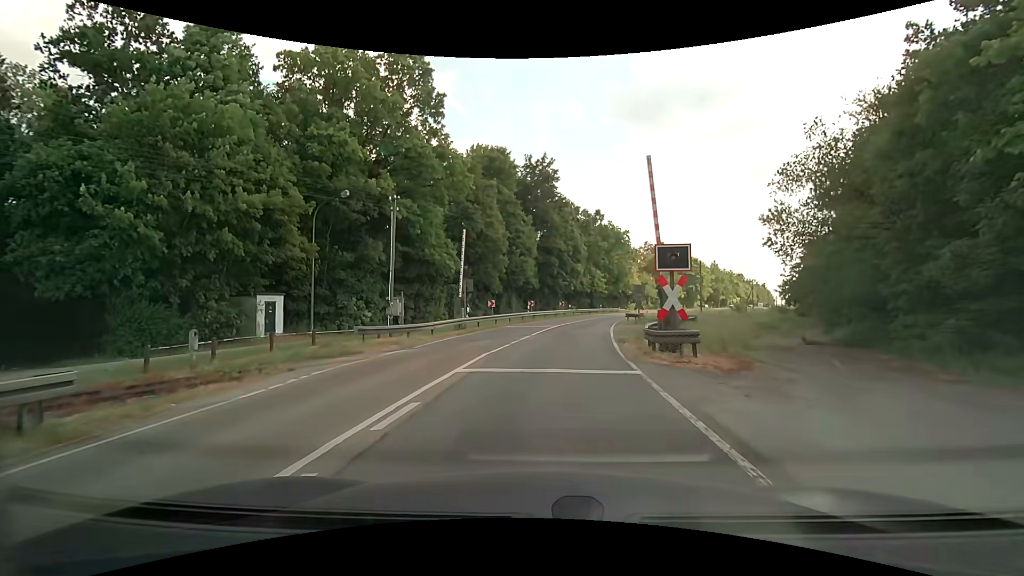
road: secondary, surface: asphalt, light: Day
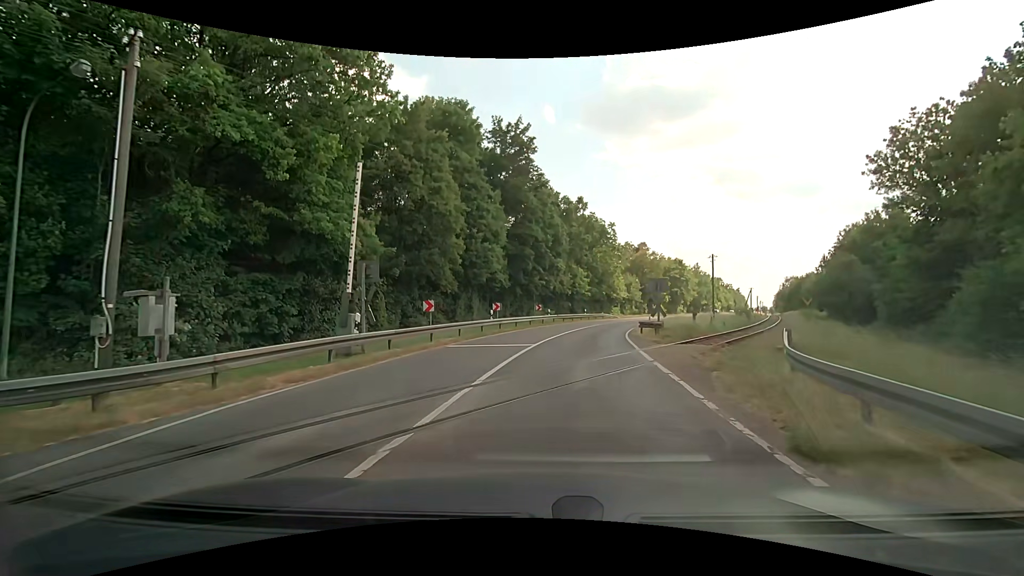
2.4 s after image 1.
(+0.2, +14.4) m; +2°
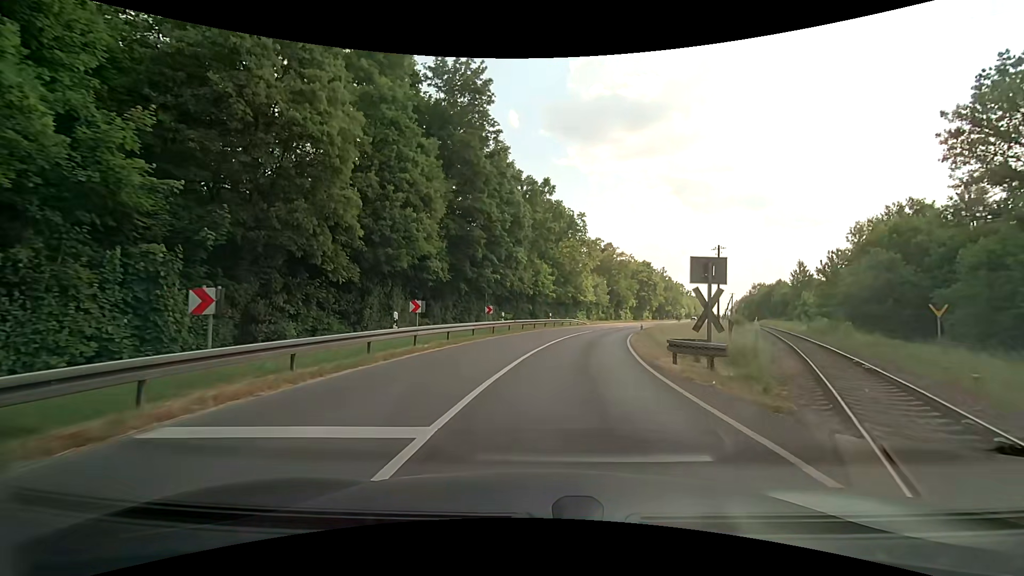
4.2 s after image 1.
(+0.6, +13.7) m; +5°
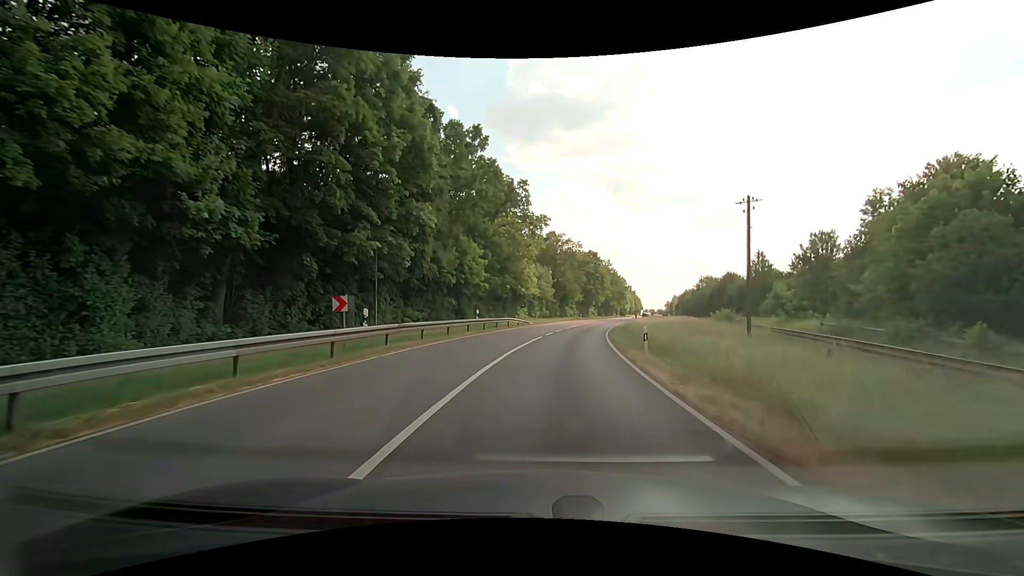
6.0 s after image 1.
(+1.0, +17.0) m; +7°
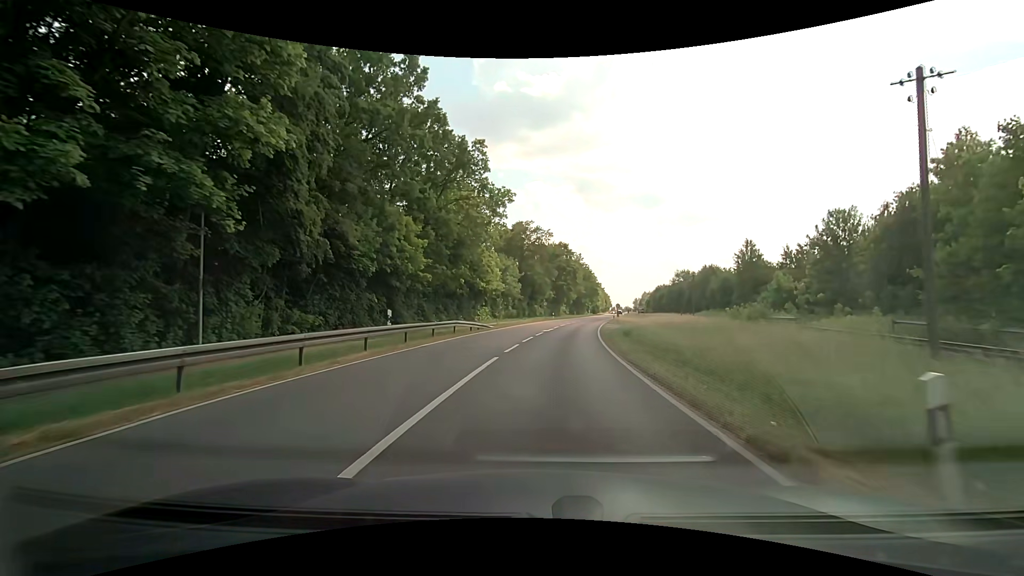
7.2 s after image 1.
(+0.4, +13.1) m; +4°
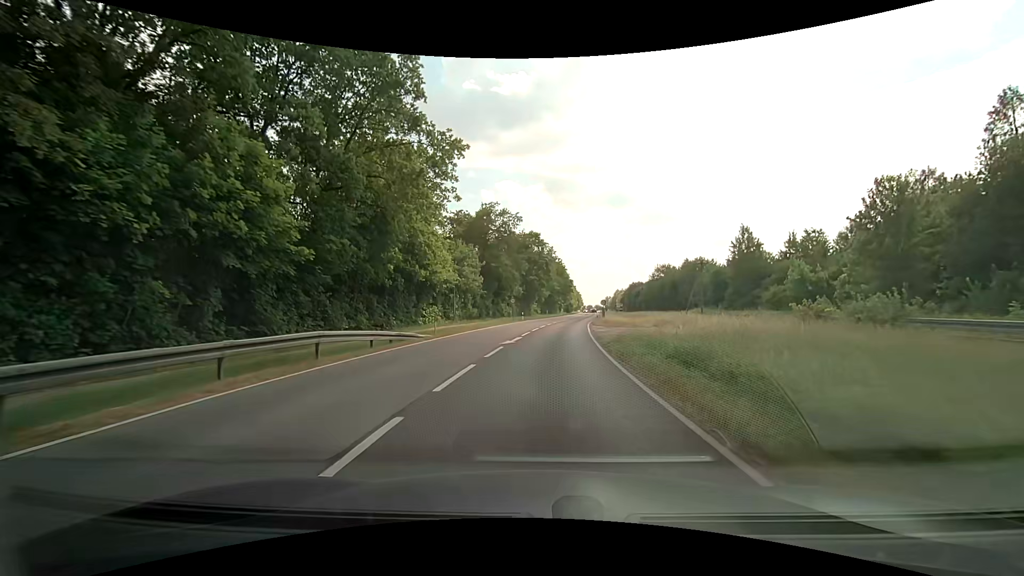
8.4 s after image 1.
(+0.4, +14.5) m; +3°
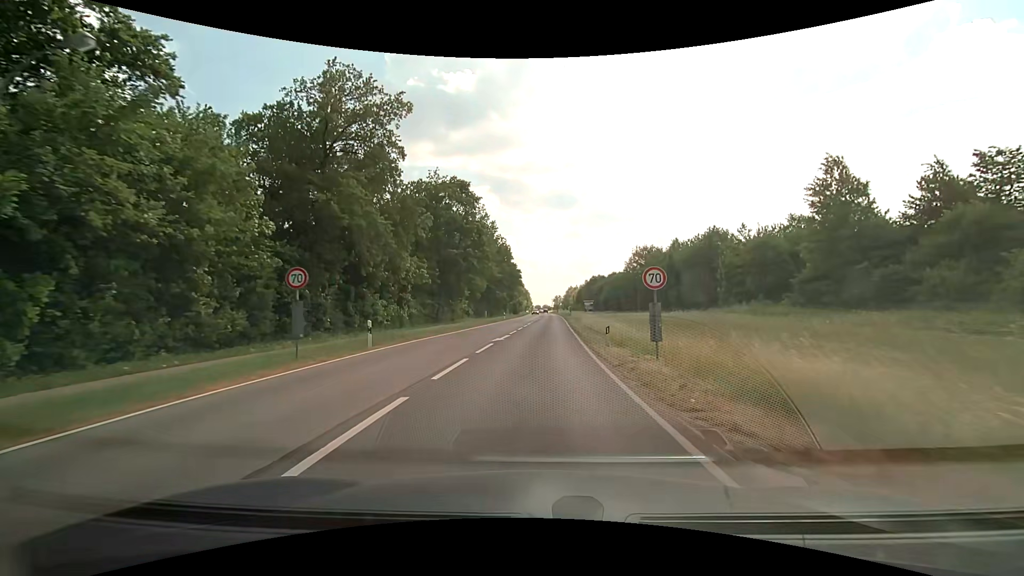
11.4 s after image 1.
(+2.5, +40.6) m; +6°
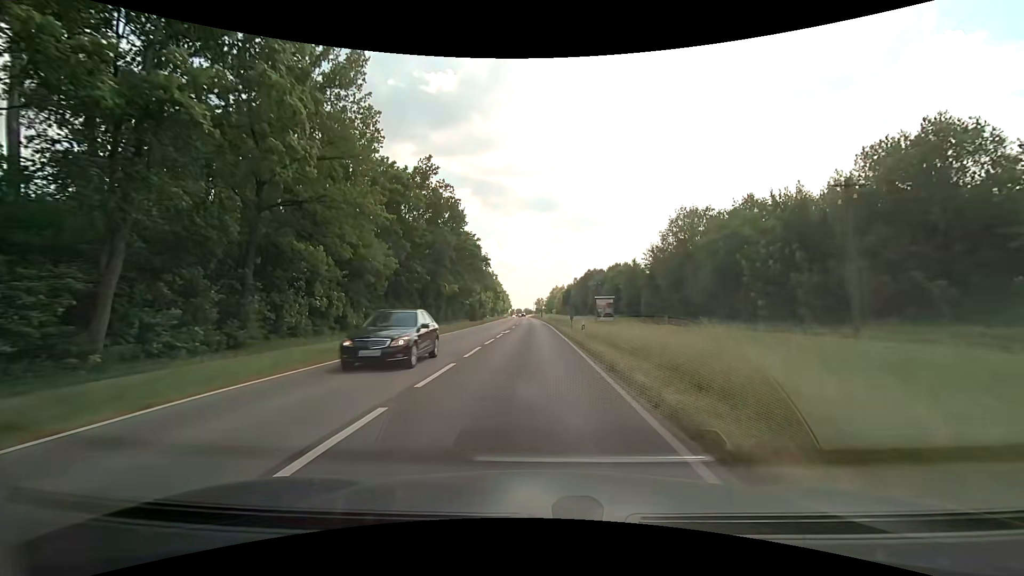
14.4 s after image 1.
(+1.1, +42.7) m; +2°
(0, +10) (0, +20) (0, +30) (0, +40) (0, +50) (0, +60) (0, +70) (-1, +80) (-1, +90) (-1, +100) m
